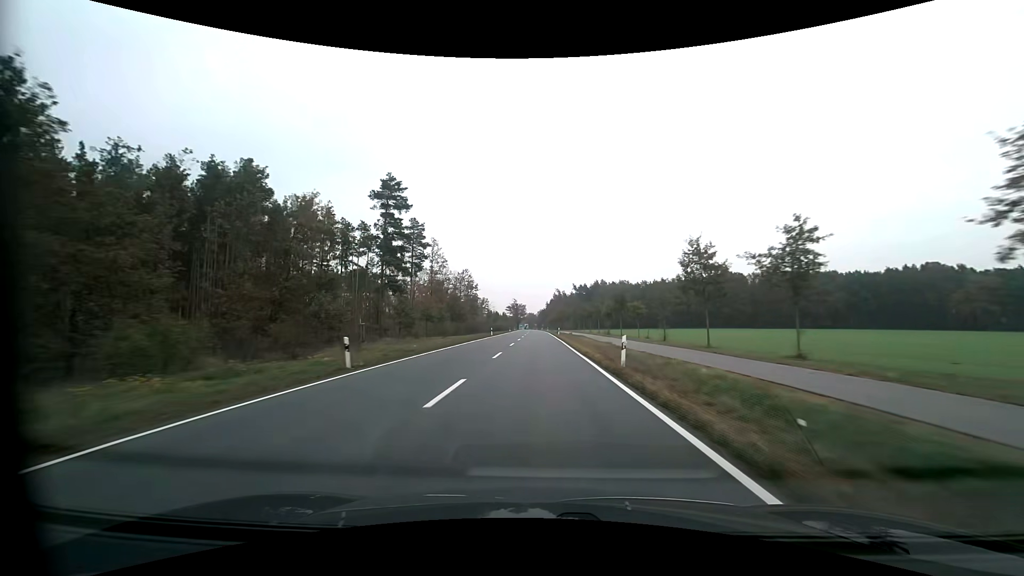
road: primary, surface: asphalt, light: Day
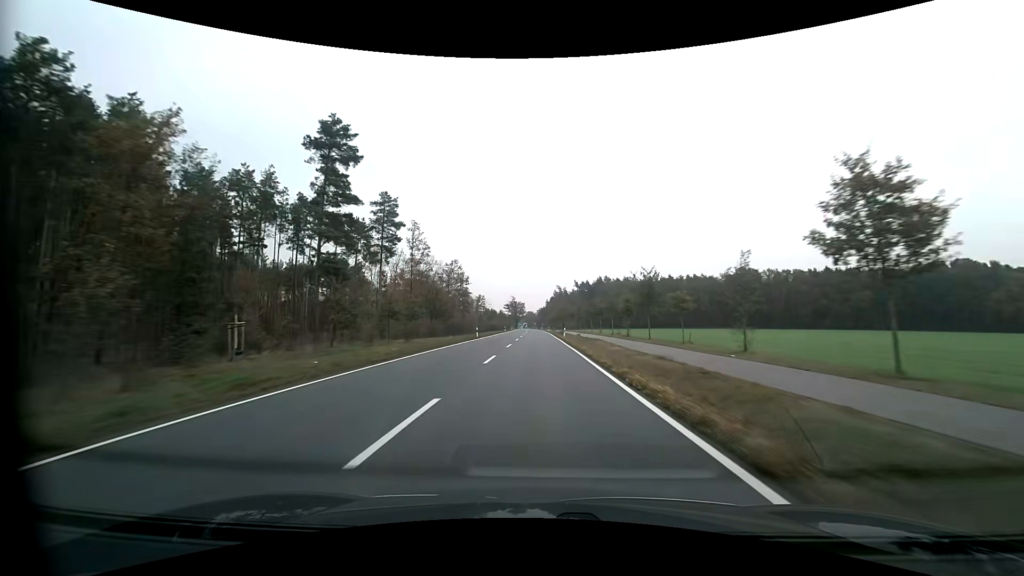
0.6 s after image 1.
(0.0, +15.3) m; 0°
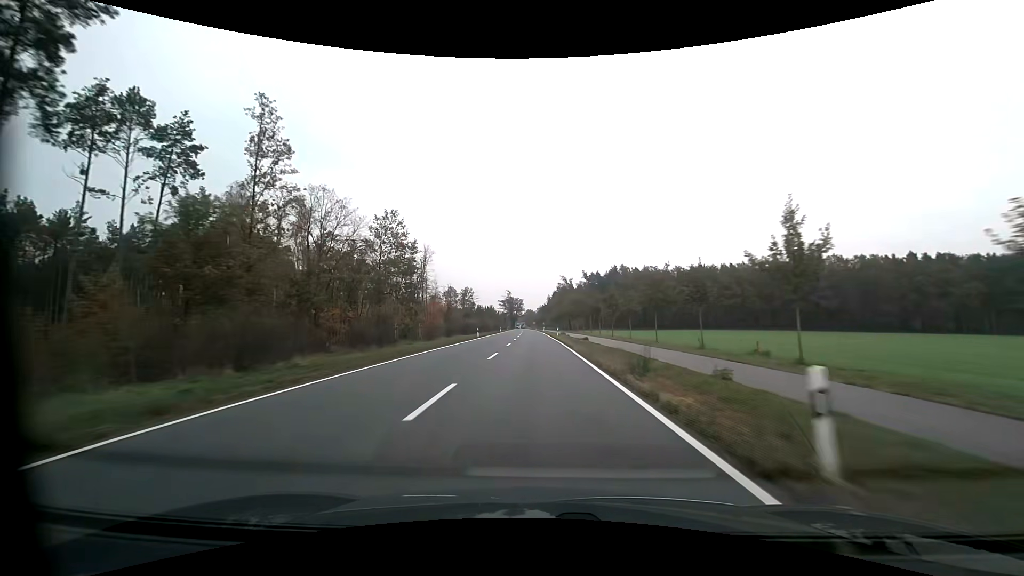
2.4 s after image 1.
(+0.1, +45.8) m; 0°
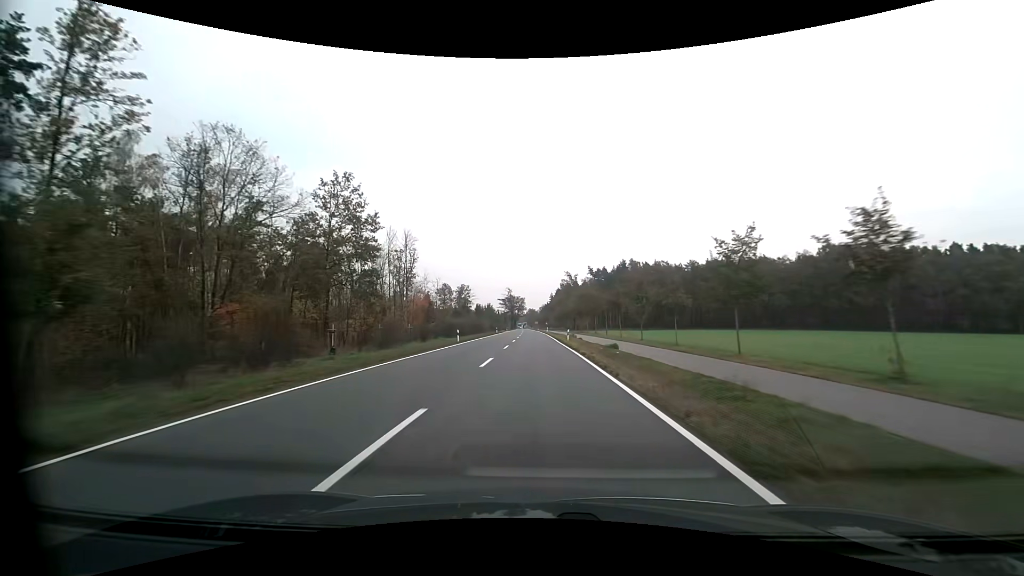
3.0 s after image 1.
(-0.1, +15.3) m; 0°
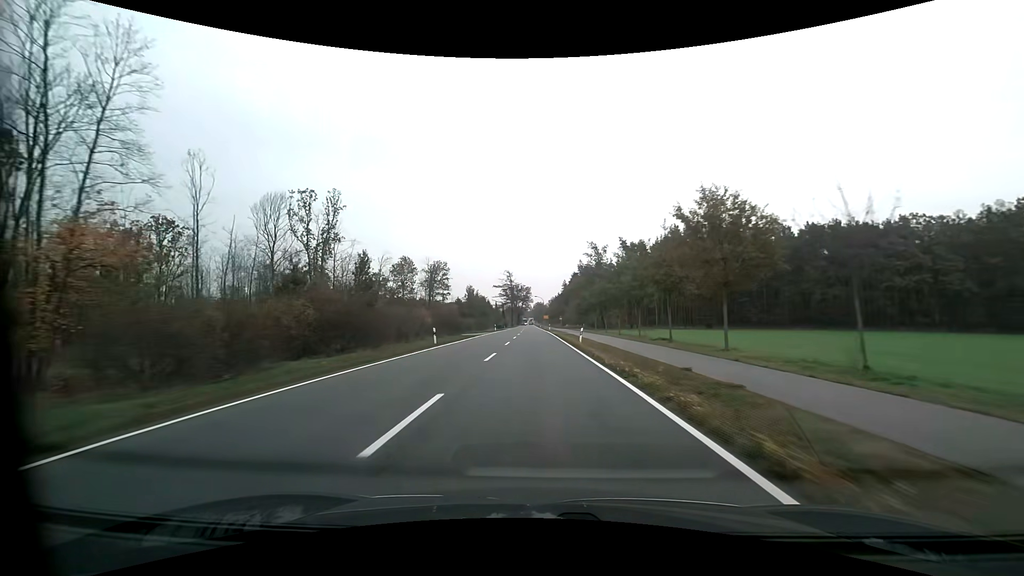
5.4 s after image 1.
(-0.5, +58.4) m; -1°
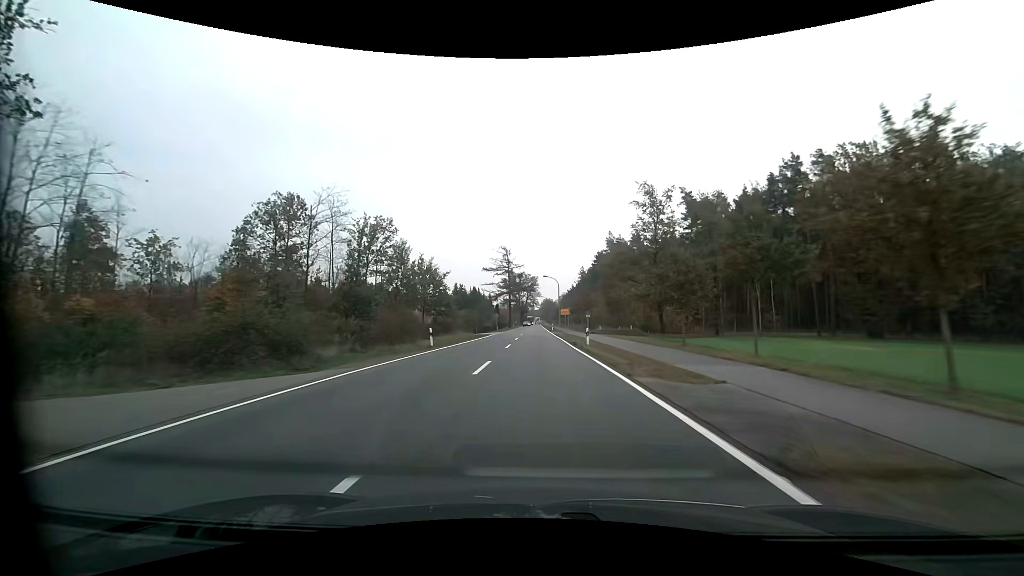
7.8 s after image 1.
(-0.4, +52.2) m; -1°
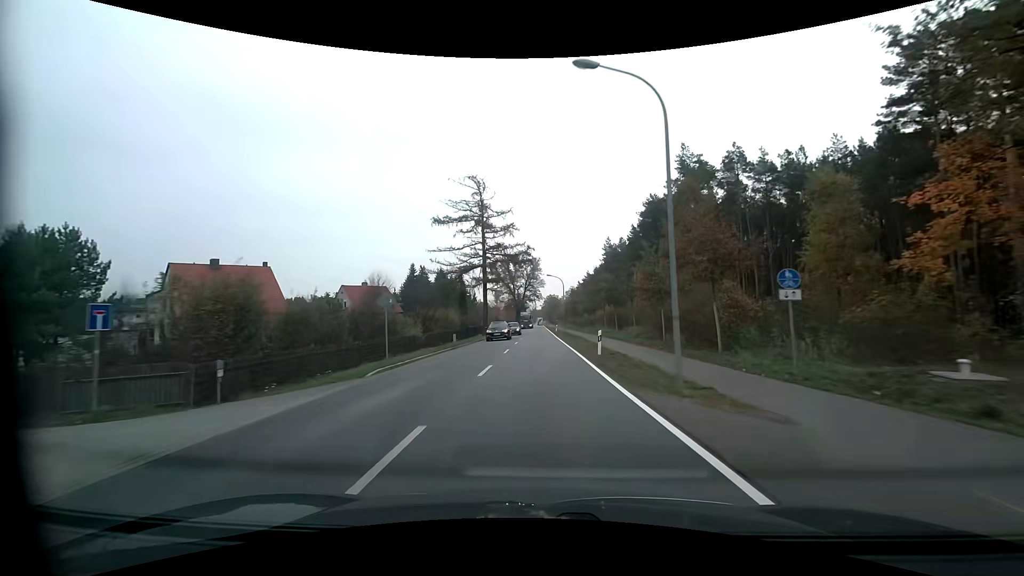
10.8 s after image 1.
(-0.1, +56.8) m; 0°
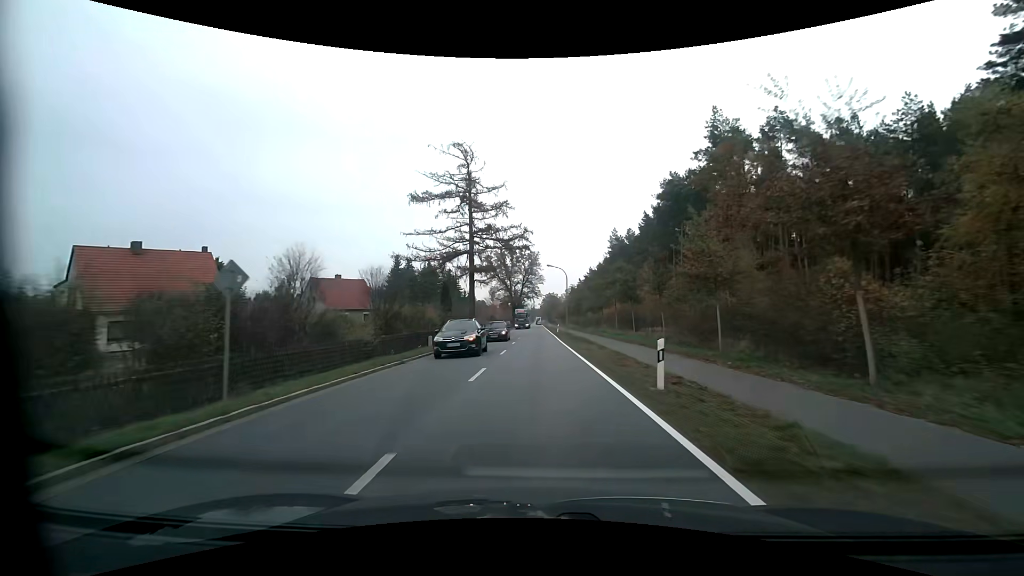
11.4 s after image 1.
(0.0, +10.3) m; 0°
(0, +10) (0, +20) (0, +30) (0, +40) (0, +50) (0, +60) (0, +70) (0, +80) (0, +90) (0, +100) m
